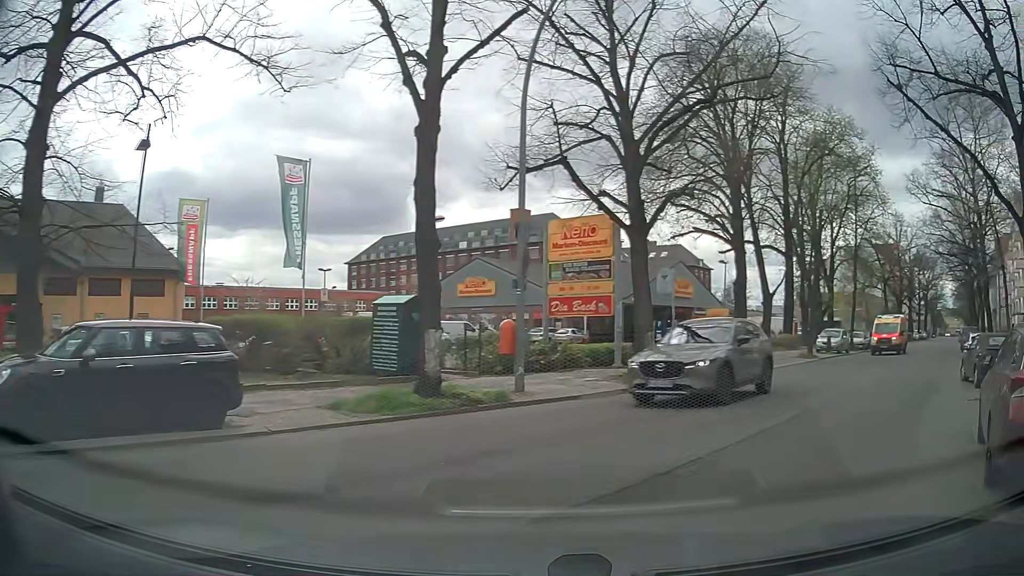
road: tertiary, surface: asphalt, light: Day
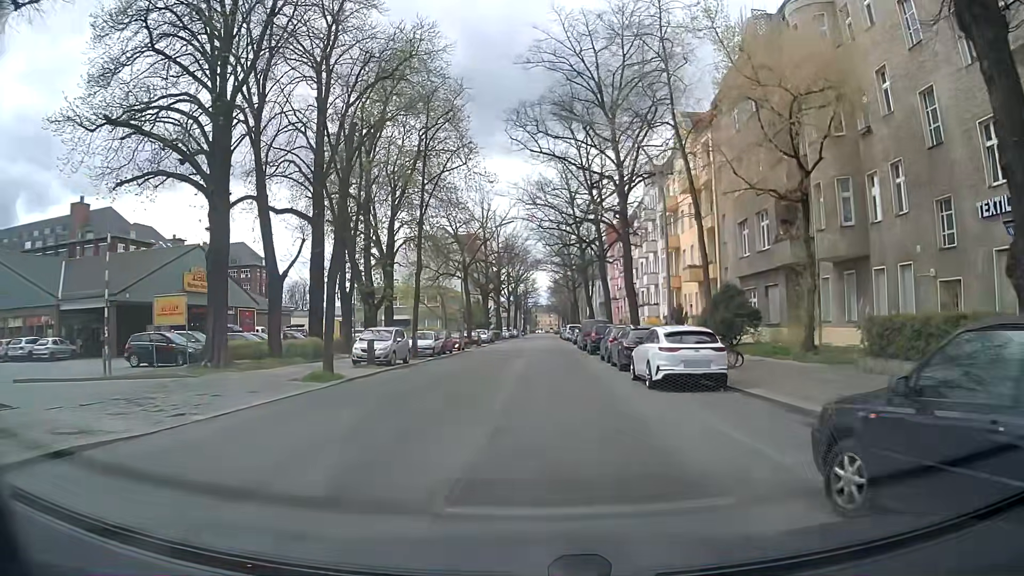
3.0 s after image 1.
(+7.4, +14.7) m; +38°
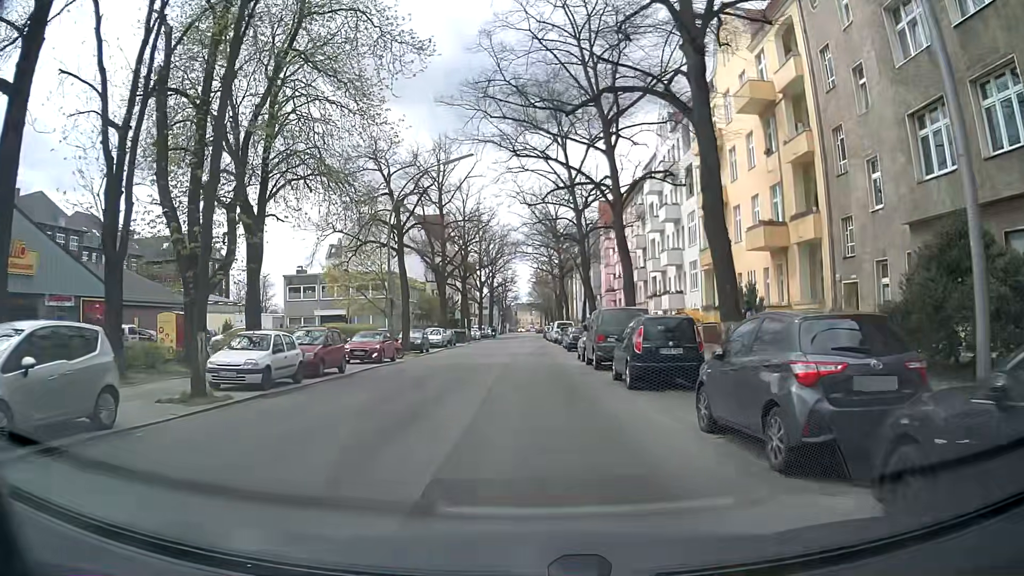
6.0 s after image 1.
(0.0, +21.3) m; 0°
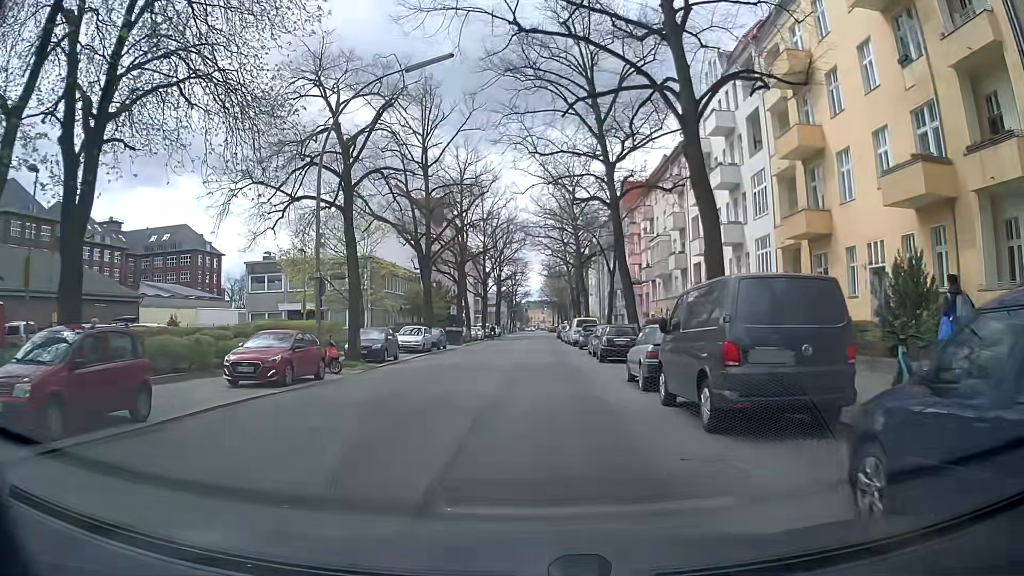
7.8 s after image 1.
(0.0, +13.2) m; -2°
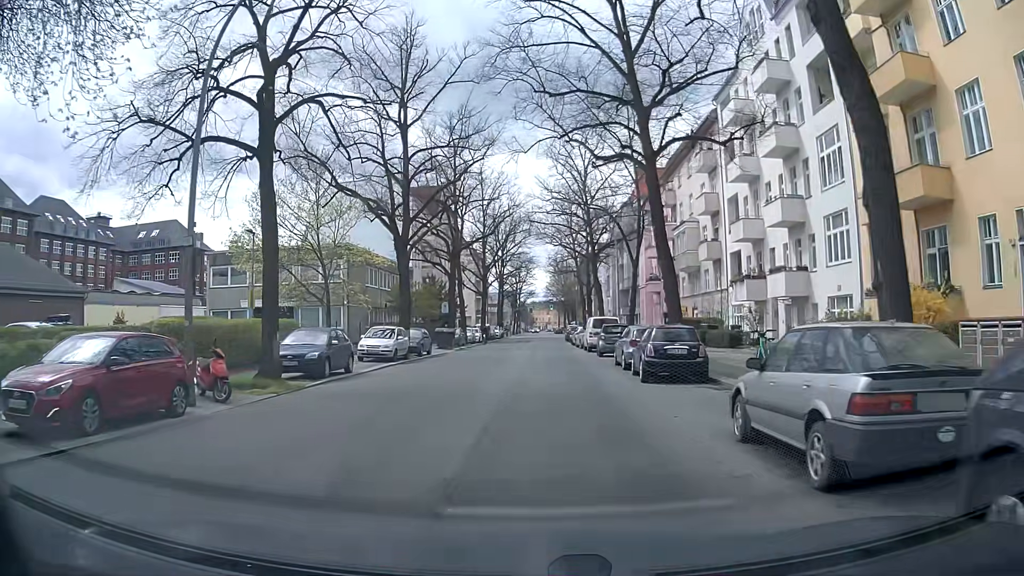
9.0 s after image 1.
(+0.2, +8.9) m; +1°
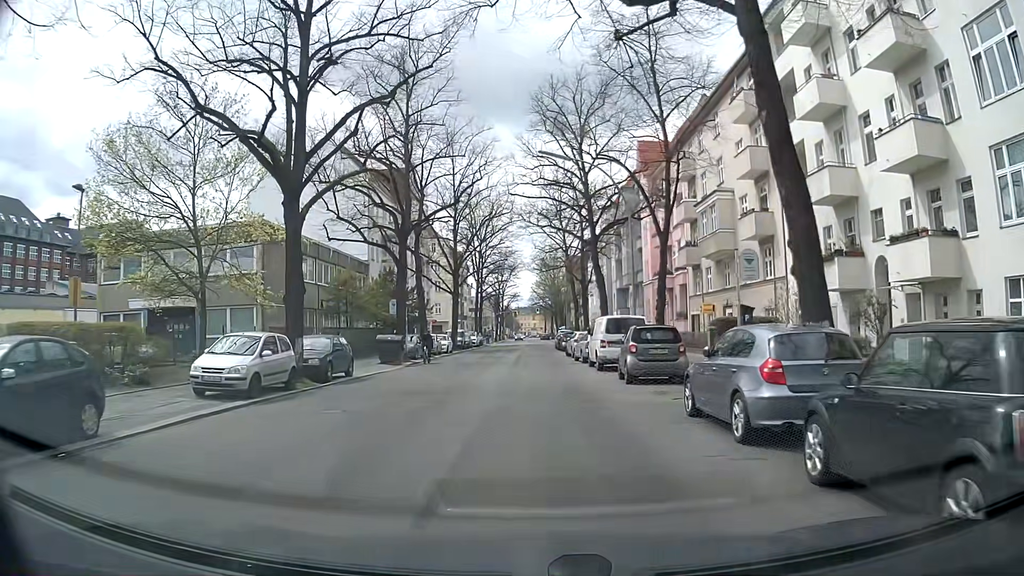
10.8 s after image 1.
(+0.1, +13.6) m; +1°
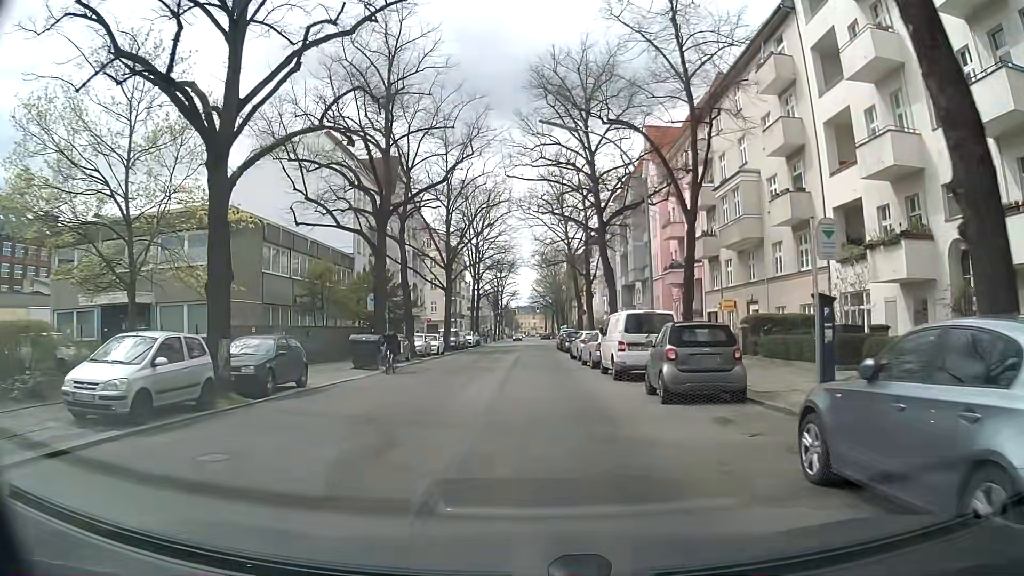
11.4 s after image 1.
(0.0, +5.1) m; 0°
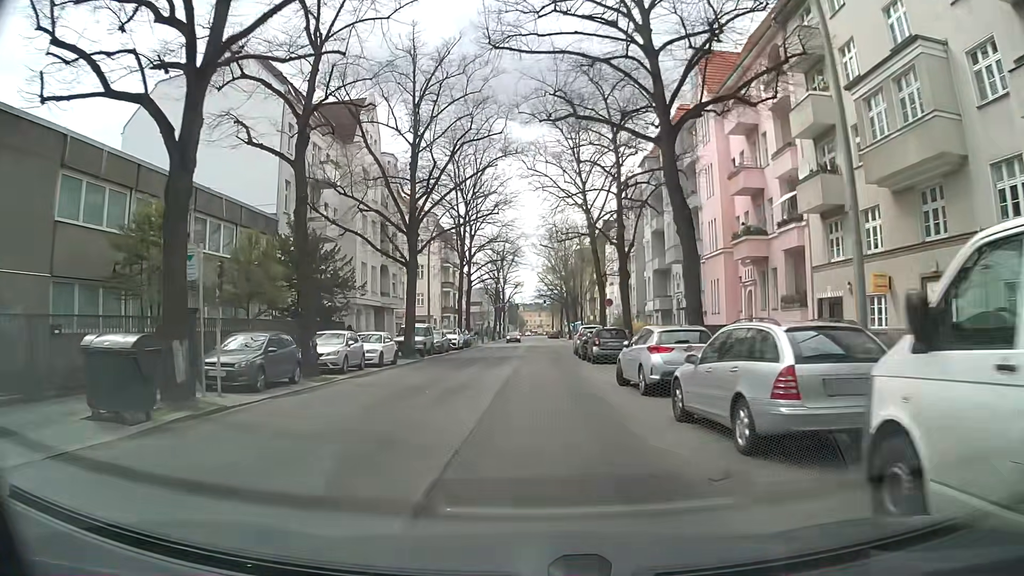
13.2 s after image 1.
(-0.1, +18.6) m; 0°
(0, +10) (0, +20) (0, +30) (0, +40) (0, +50) (0, +60) (+1, +70) (+1, +80) (+1, +90) (+1, +100) m
